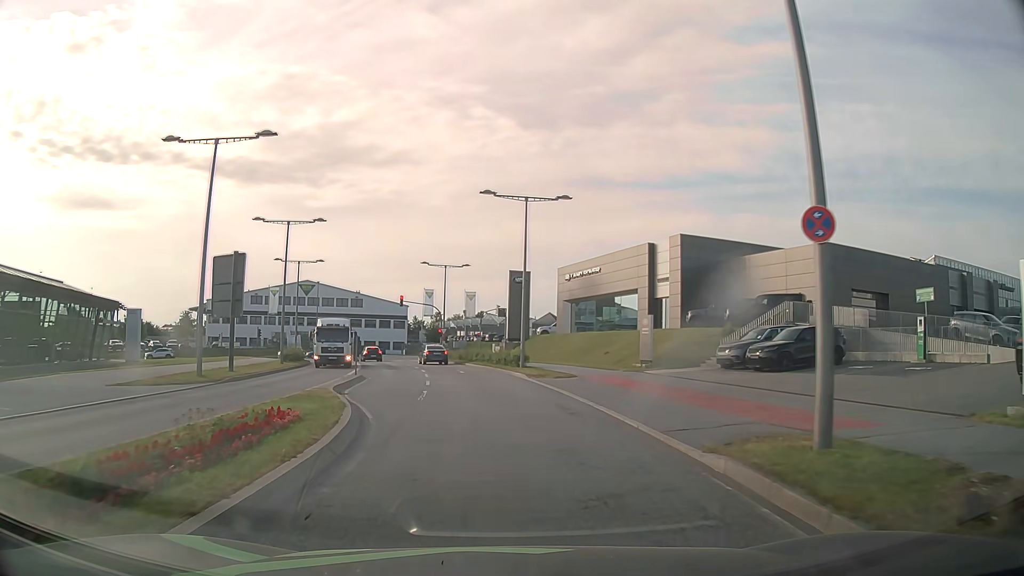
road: secondary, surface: asphalt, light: Day
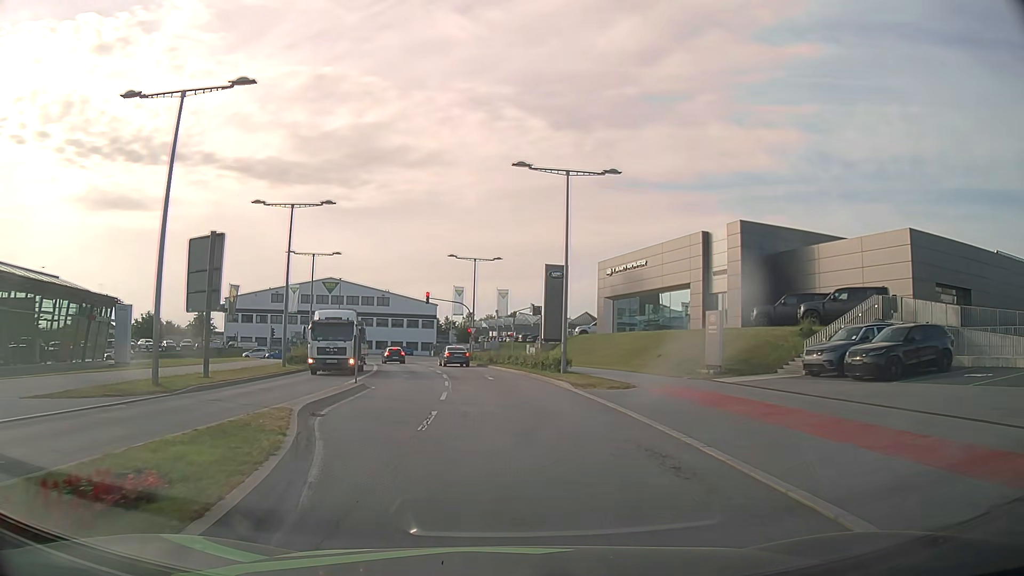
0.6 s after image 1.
(-0.2, +5.7) m; -3°
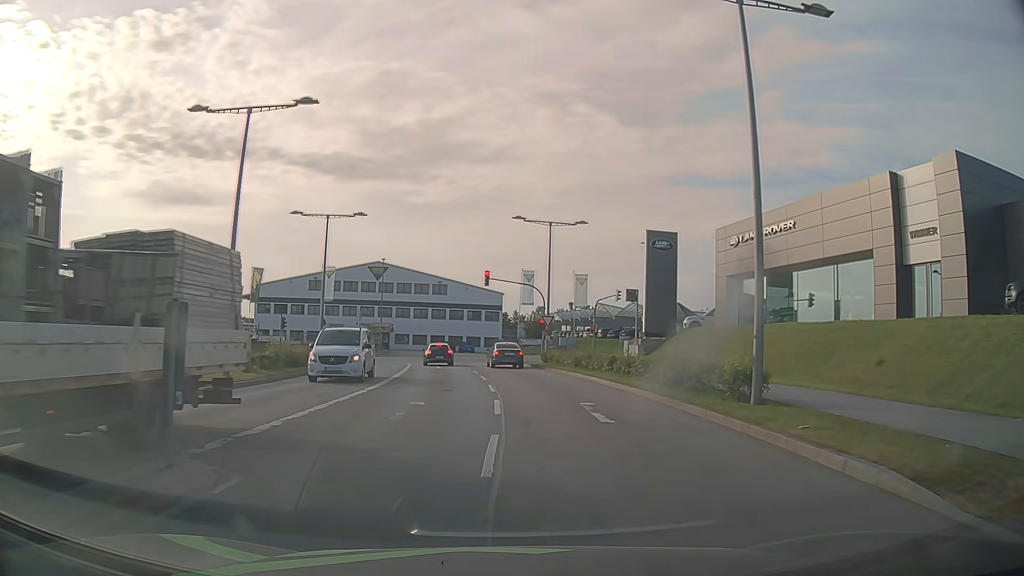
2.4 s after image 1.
(-0.8, +15.9) m; -6°
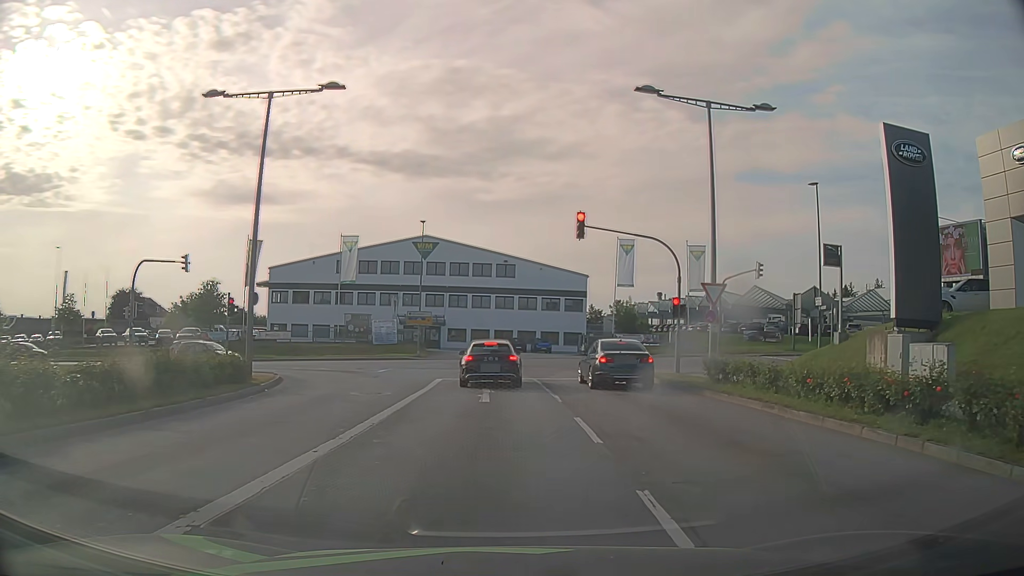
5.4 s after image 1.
(-1.3, +21.5) m; -5°
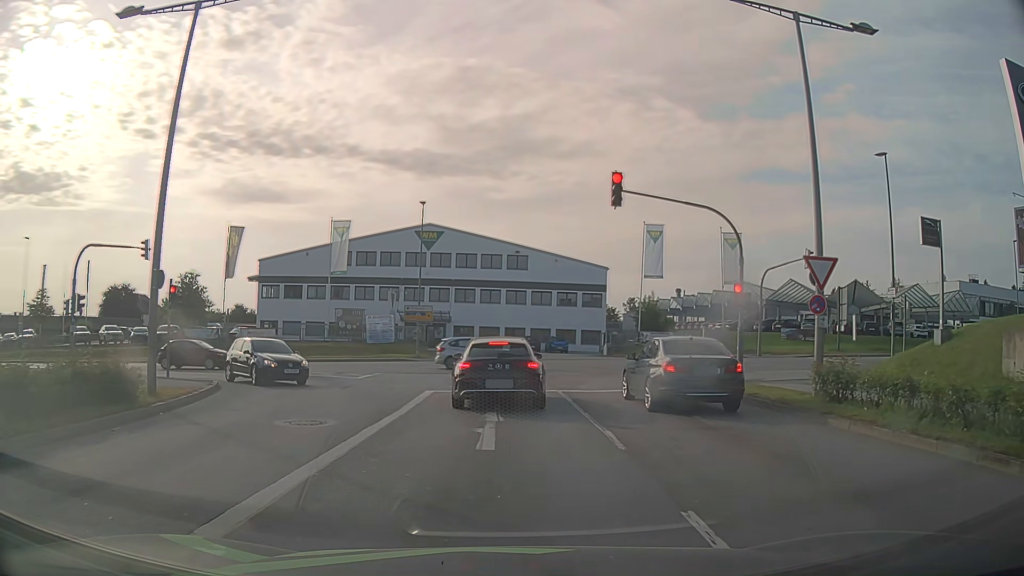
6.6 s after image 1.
(-0.1, +6.5) m; -1°
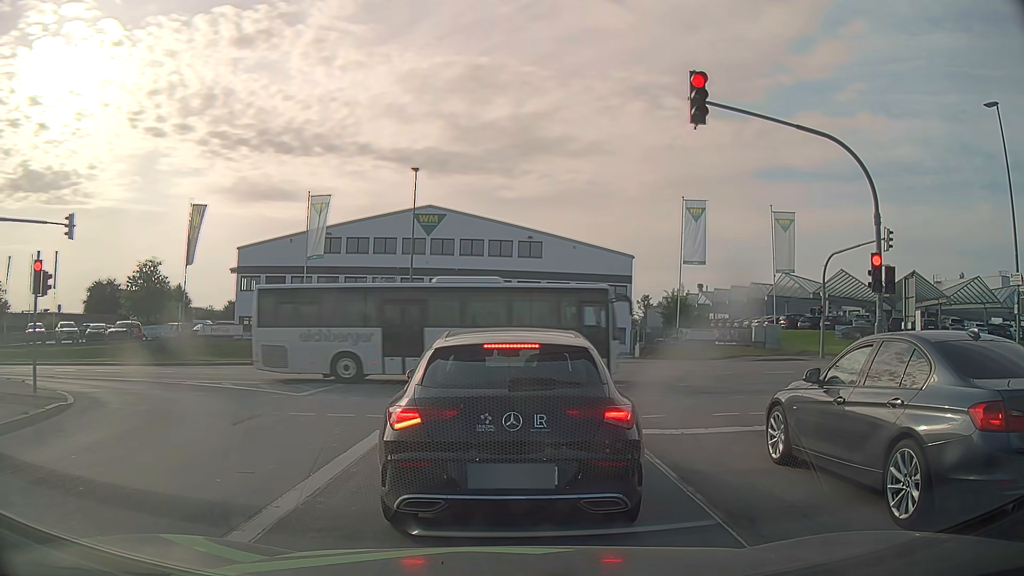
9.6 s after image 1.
(-0.1, +8.1) m; 0°
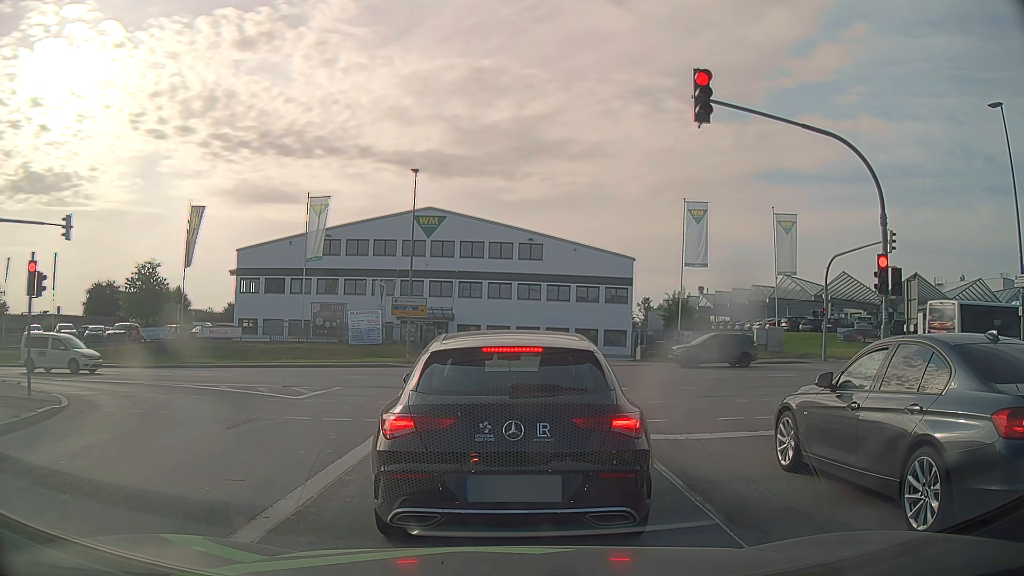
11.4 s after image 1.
(0.0, +0.3) m; 0°
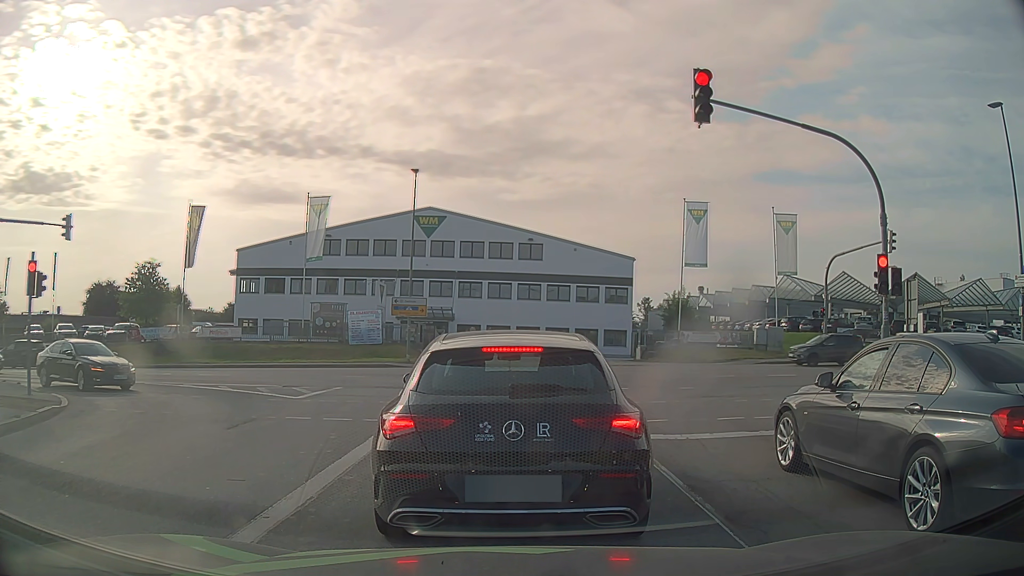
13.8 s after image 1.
(0.0, 0.0) m; 0°
(0, +10) (-1, +20) (-6, +28) (-15, +33) (-25, +34) (-35, +34) (-45, +34) (-55, +33) (-65, +33) (-75, +33) m
